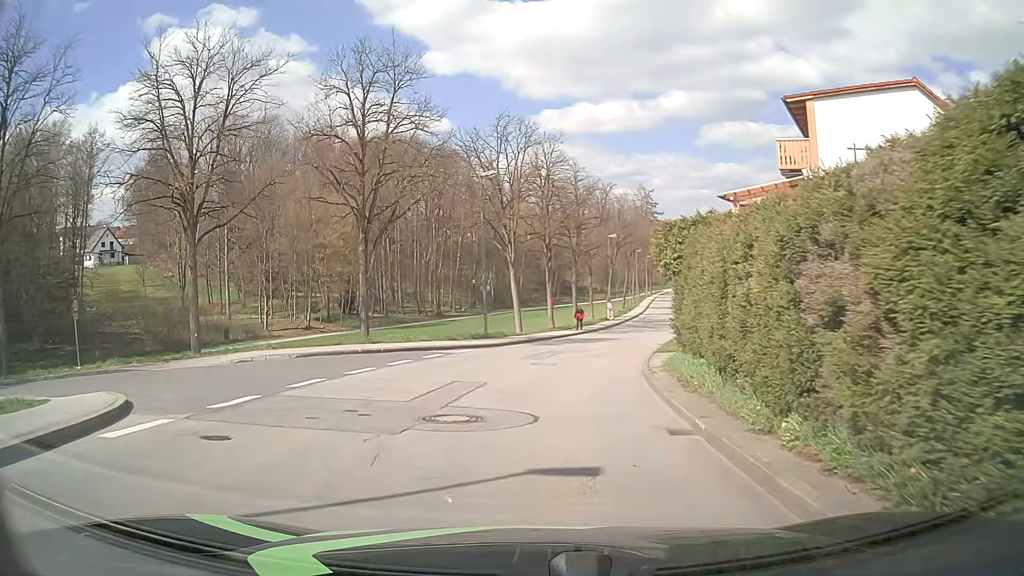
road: unclassified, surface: asphalt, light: Day
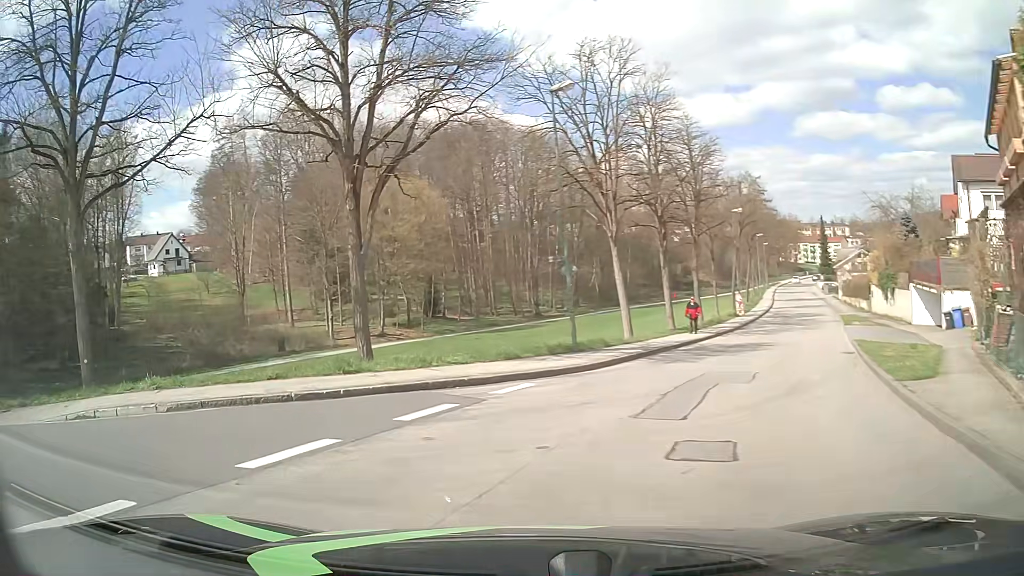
(0.0, +12.3) m; -8°
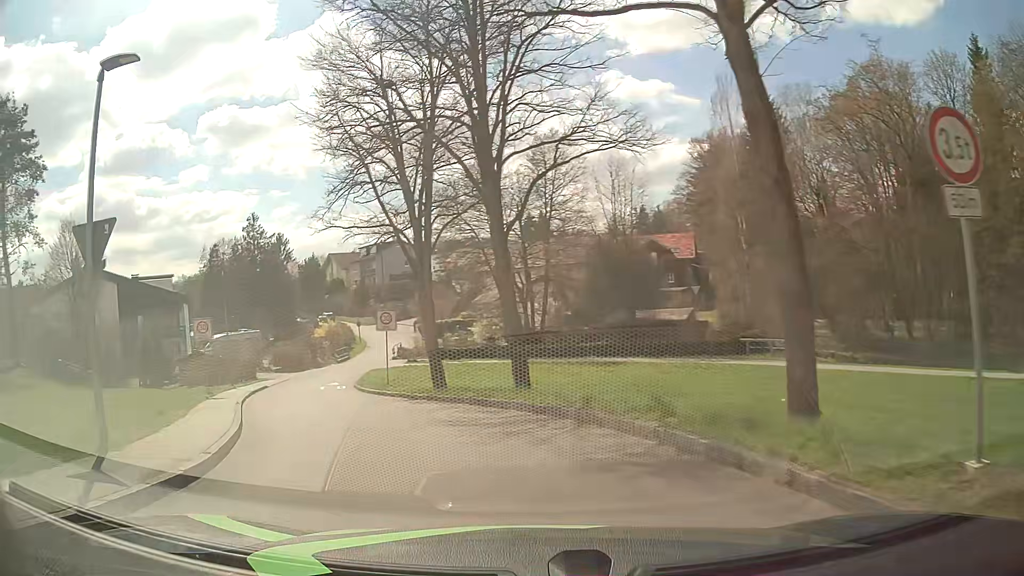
(-10.0, +8.2) m; -89°
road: residential
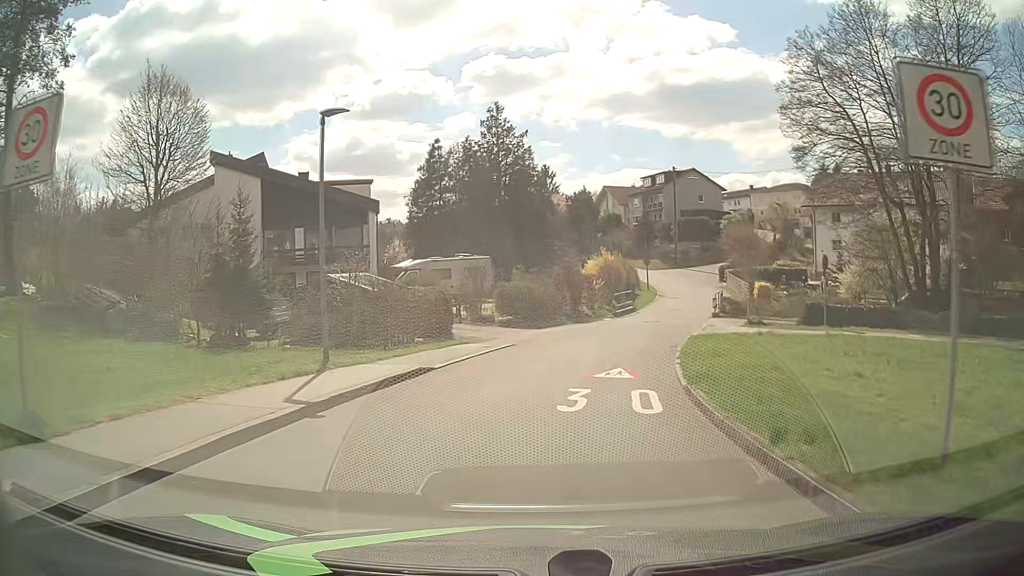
(-6.6, +23.5) m; -22°
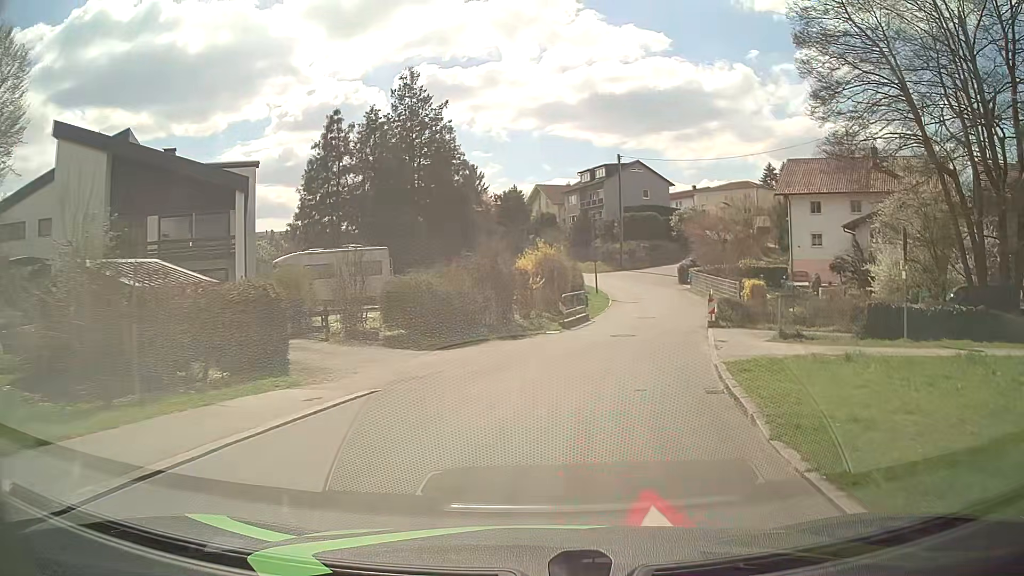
(+0.5, +10.6) m; +6°
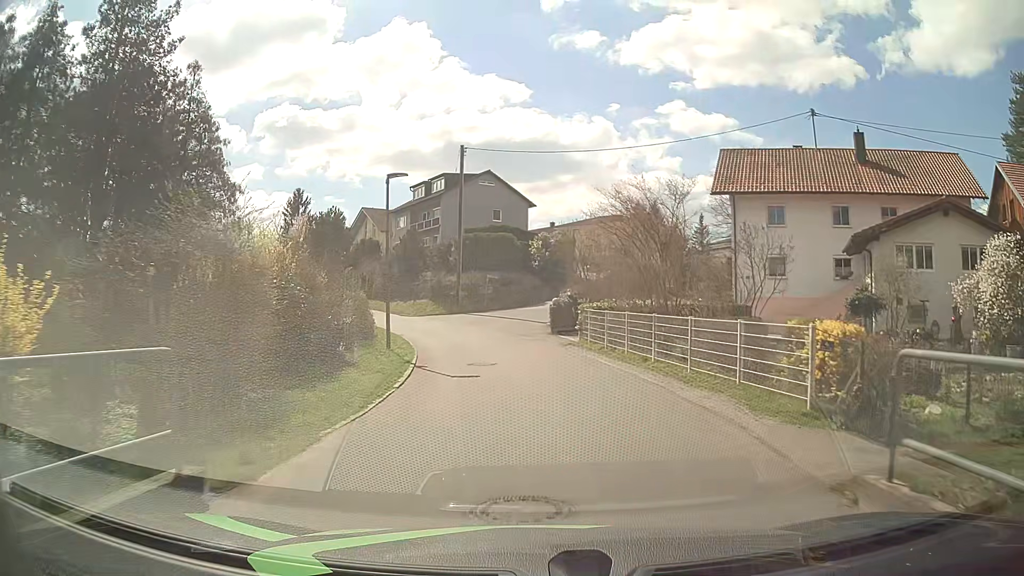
(+3.2, +22.1) m; +14°
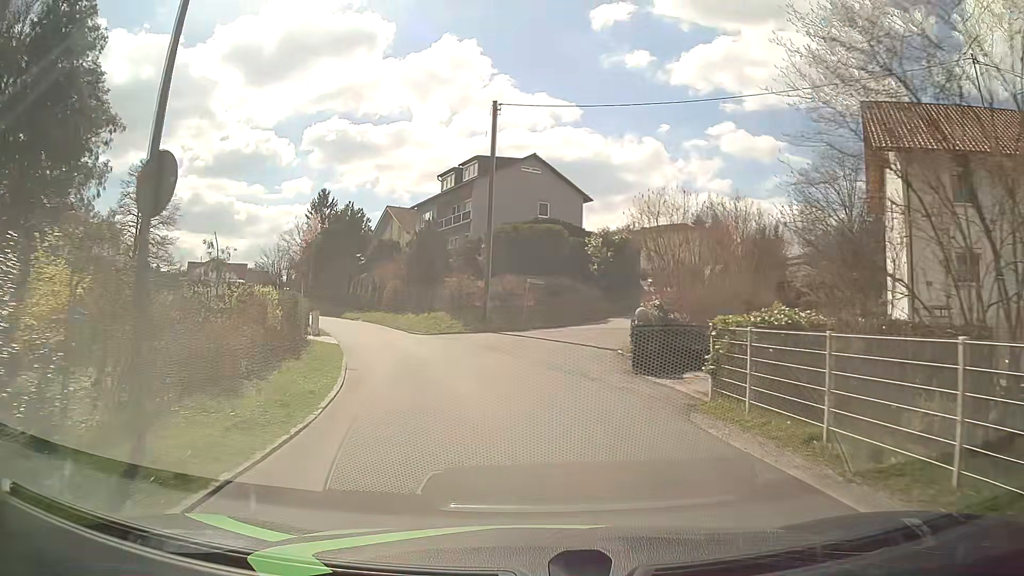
(-0.4, +14.0) m; -4°
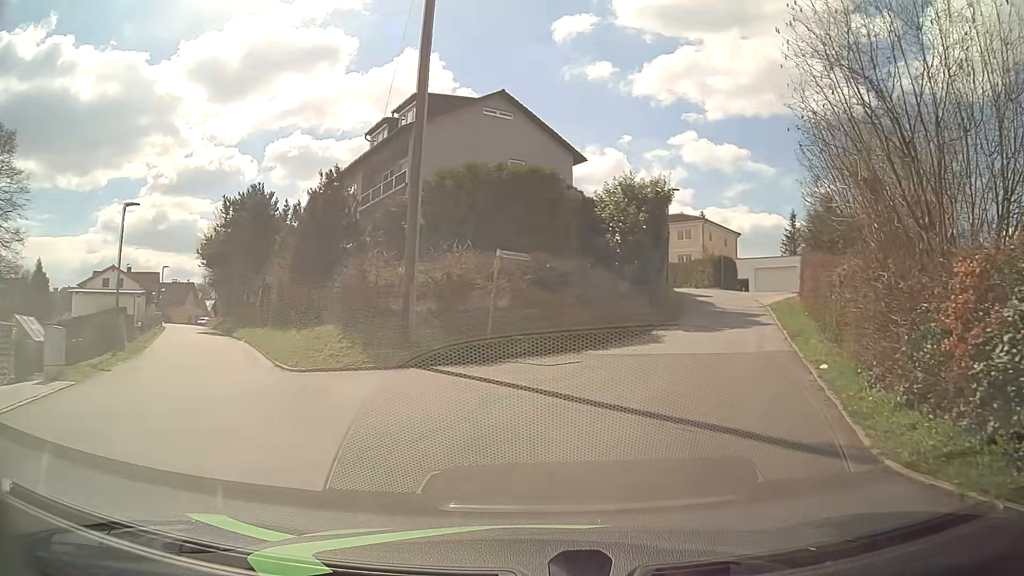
(-0.5, +18.1) m; +3°
(+1, +10) (+5, +19) (+8, +29) (+10, +39) (+10, +49) (+9, +58) (+7, +68) (+4, +78) (+1, +87) (-2, +97) m
